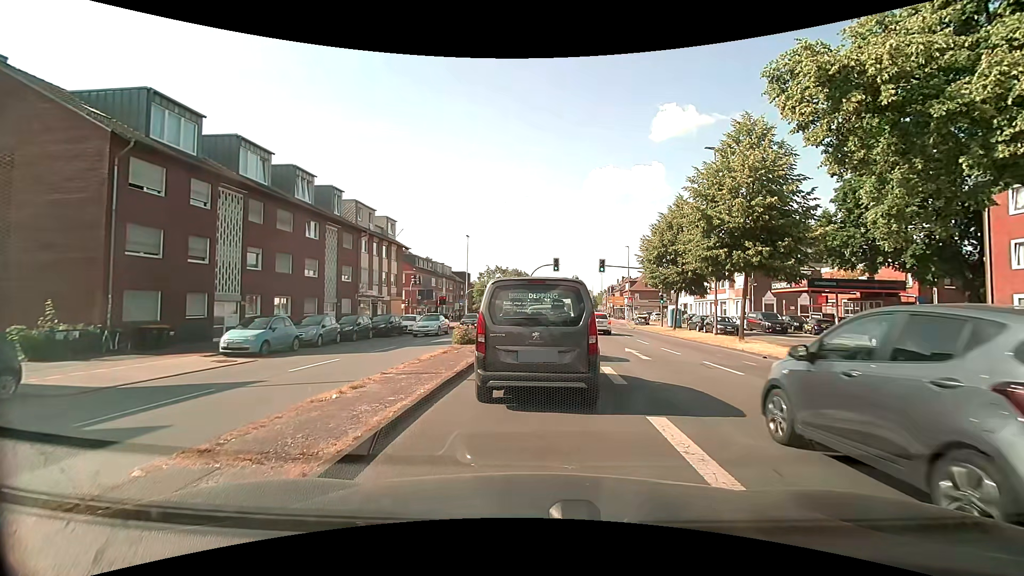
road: primary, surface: asphalt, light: Day
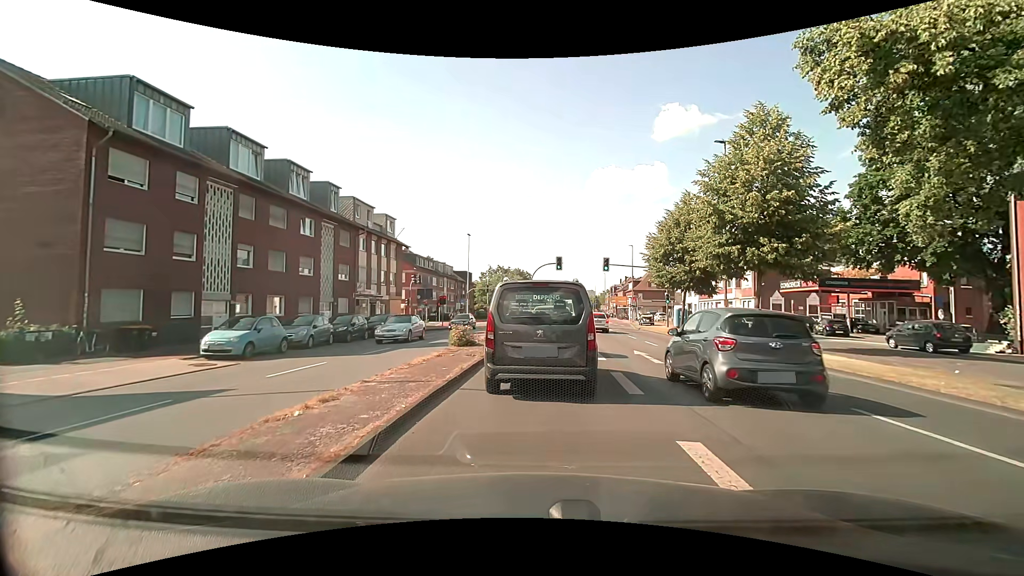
(0.0, +1.3) m; -1°
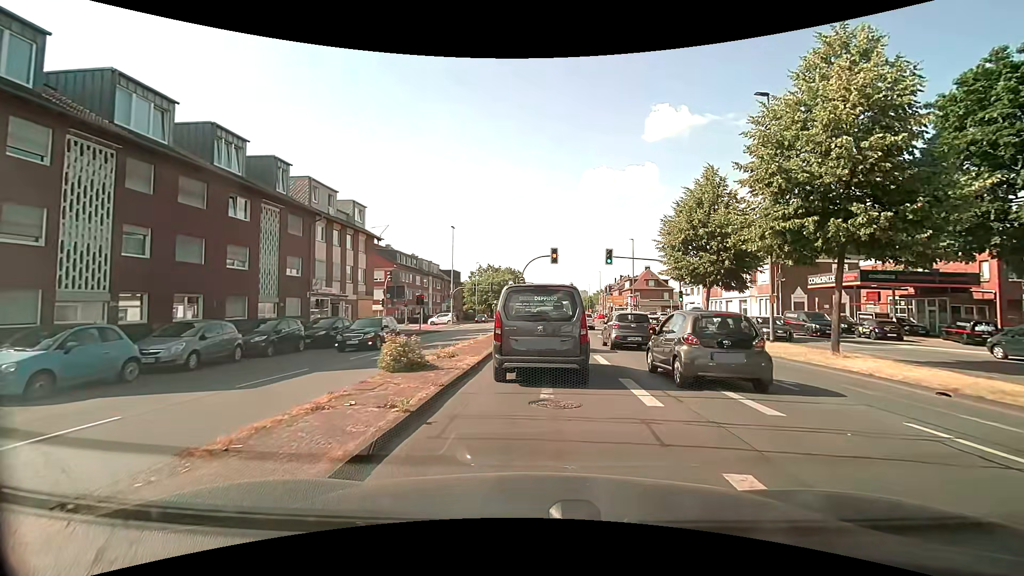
(0.0, +7.3) m; 0°
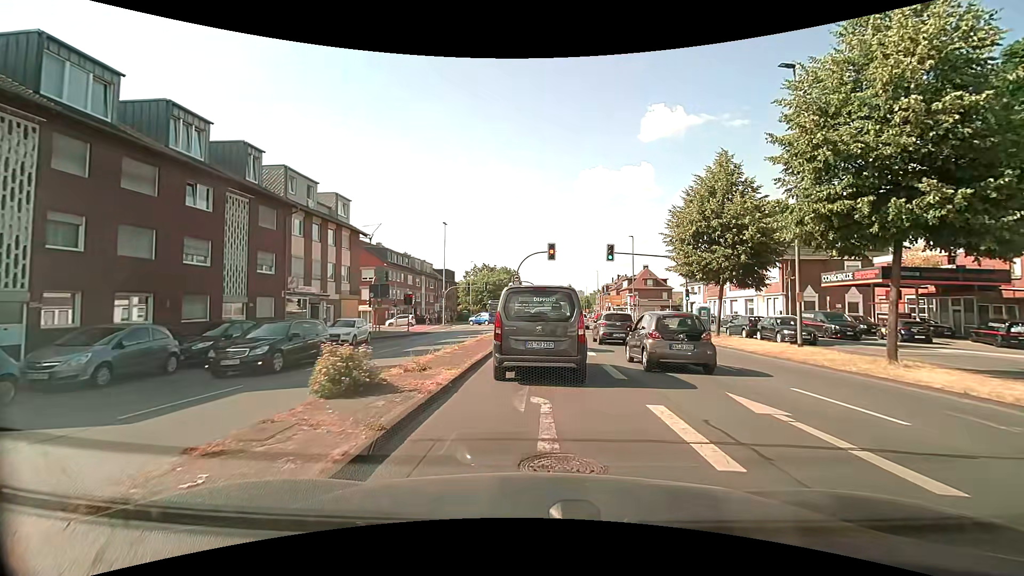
(0.0, +3.0) m; +2°
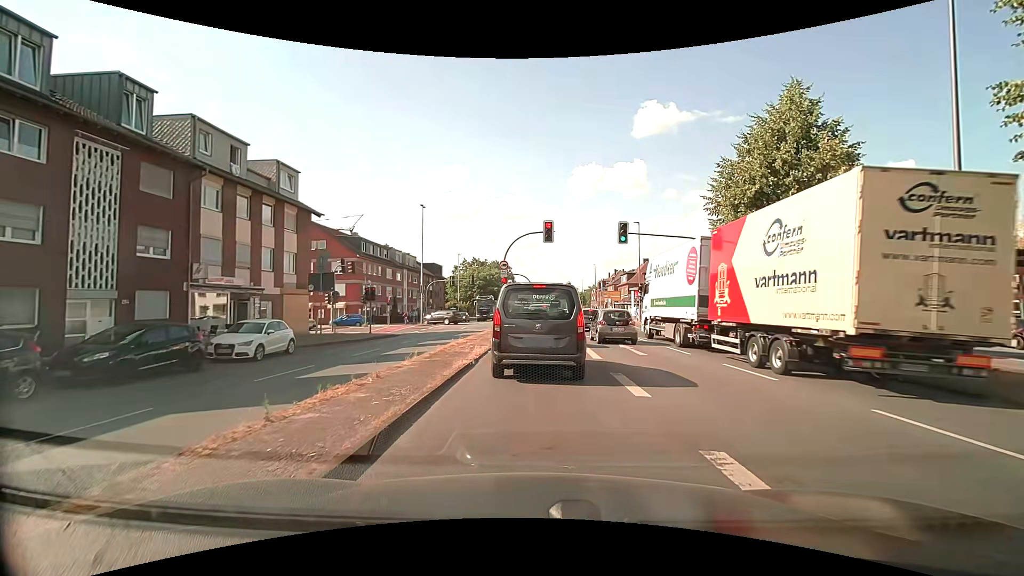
(0.0, +8.4) m; +1°
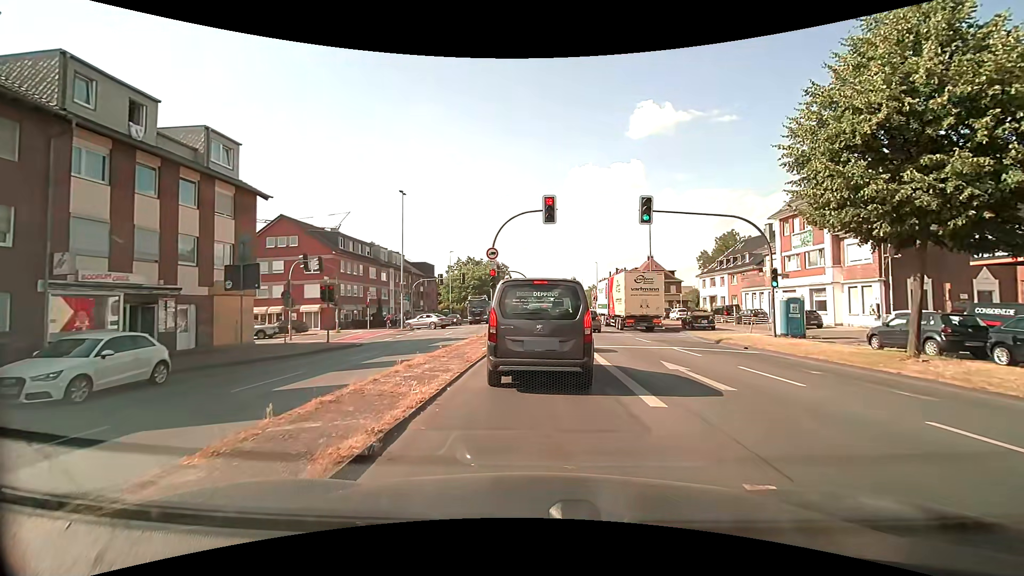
(0.0, +6.9) m; 0°
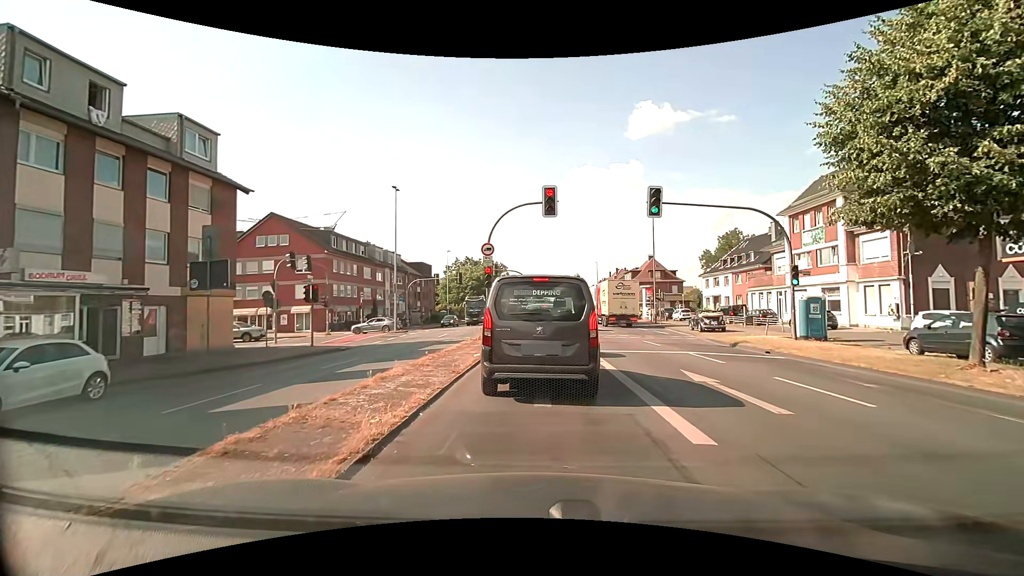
(0.0, +1.9) m; 0°
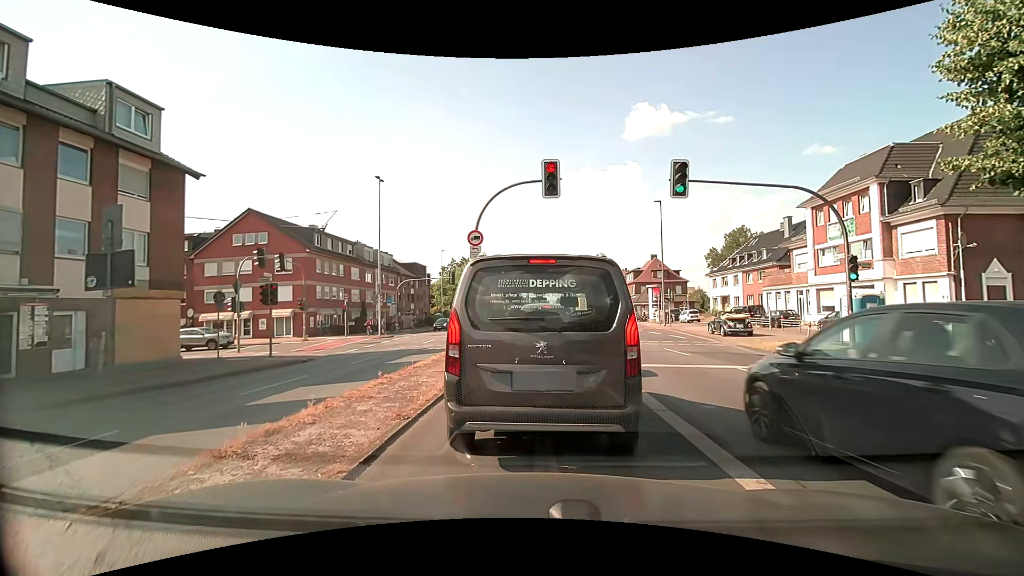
(0.0, +3.8) m; +1°
(0, +10) (0, +20) (0, +30) (-3, +39) (-12, +44) (-22, +43) (-32, +41) (-42, +40) (-51, +38) (-61, +37) m
